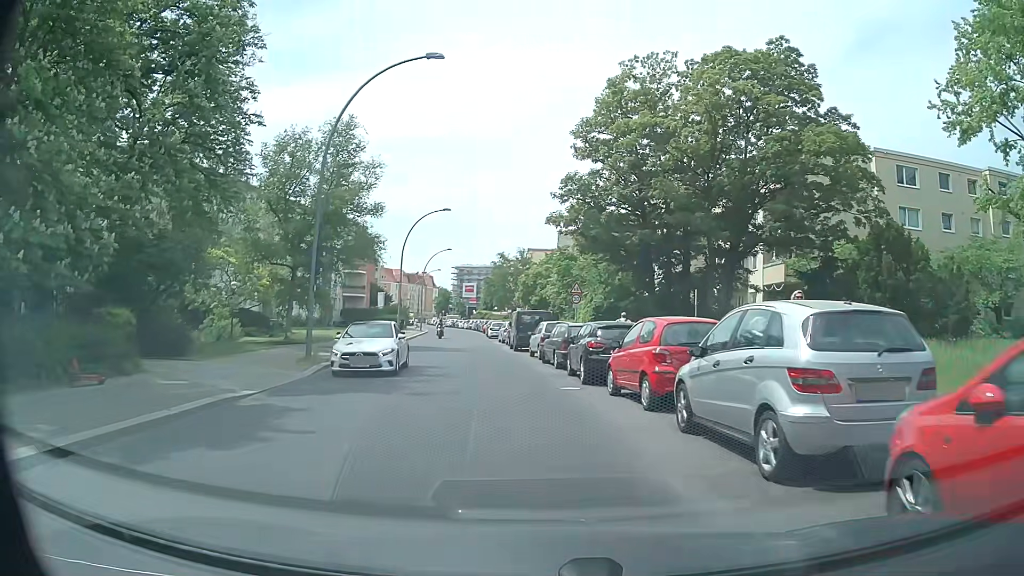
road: residential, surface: asphalt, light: Day
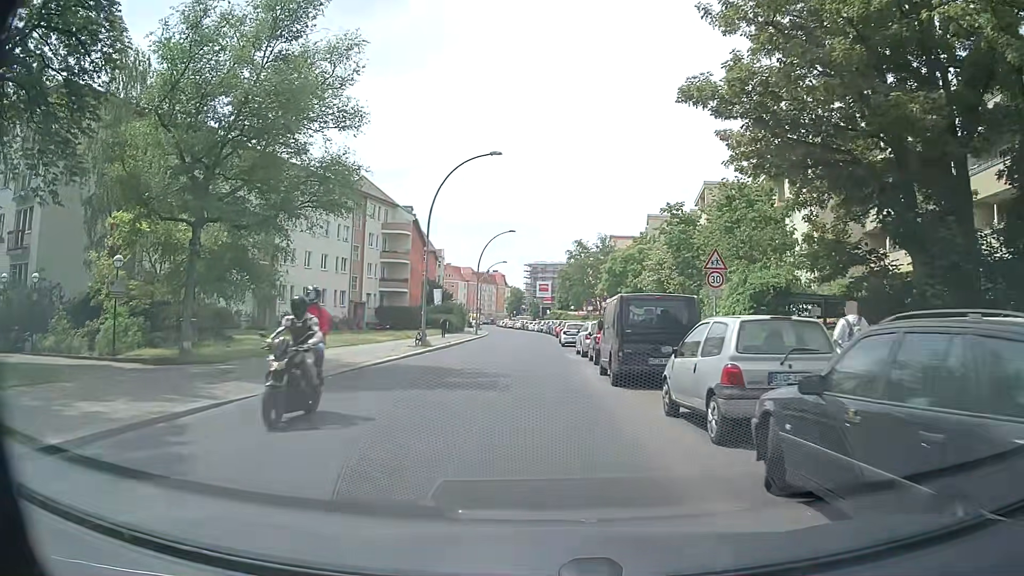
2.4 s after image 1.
(-1.0, +17.9) m; -7°
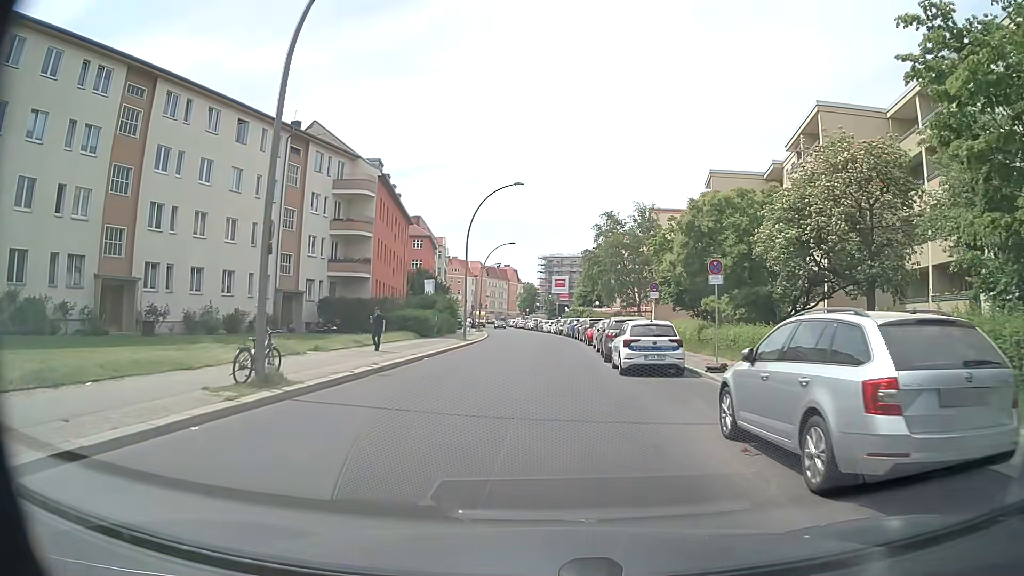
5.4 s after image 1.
(-0.3, +22.3) m; -2°
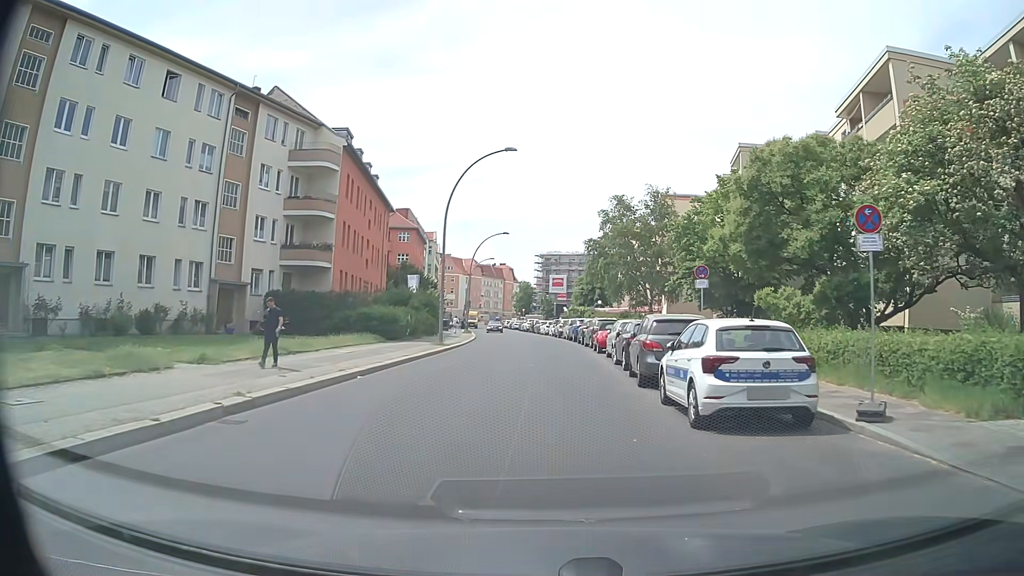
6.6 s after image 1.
(+0.1, +8.9) m; +1°
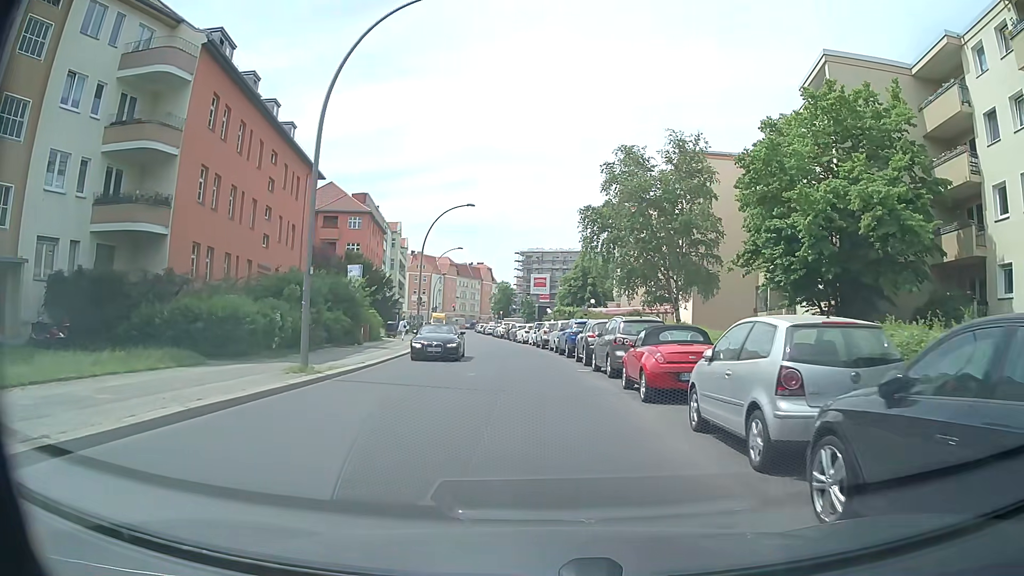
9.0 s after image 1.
(+0.1, +17.8) m; +1°
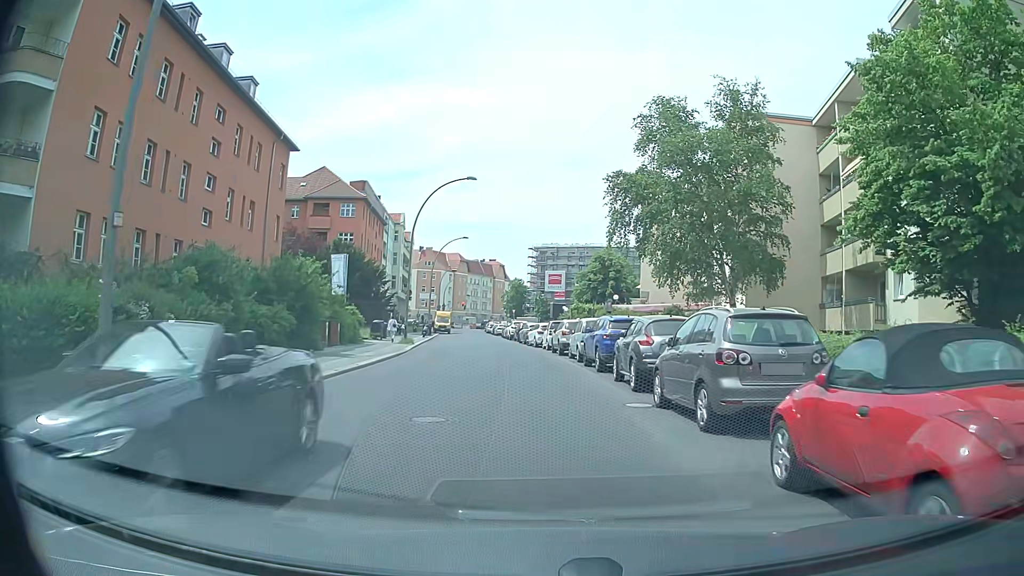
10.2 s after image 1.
(0.0, +9.0) m; -1°
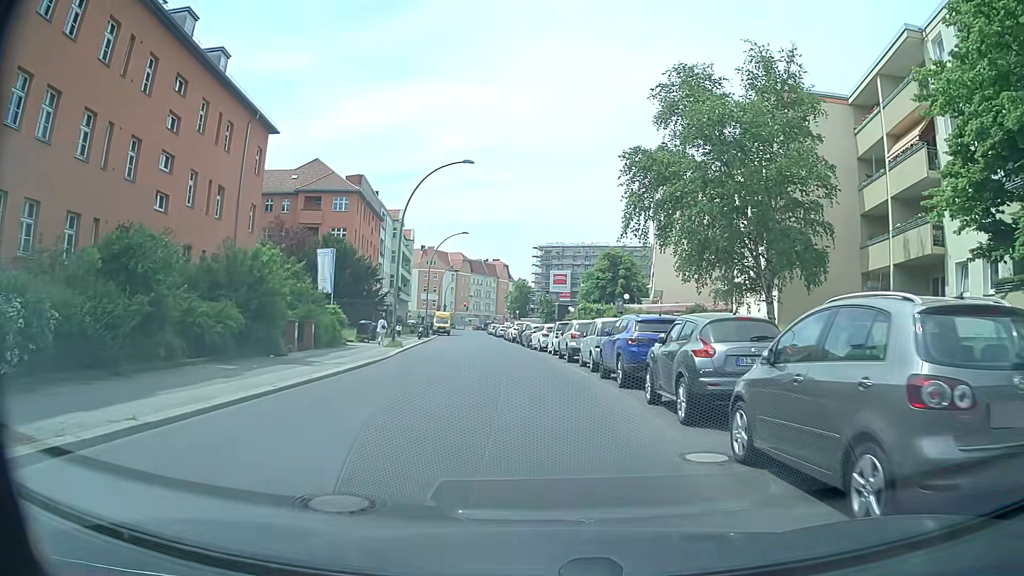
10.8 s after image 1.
(0.0, +4.5) m; +1°
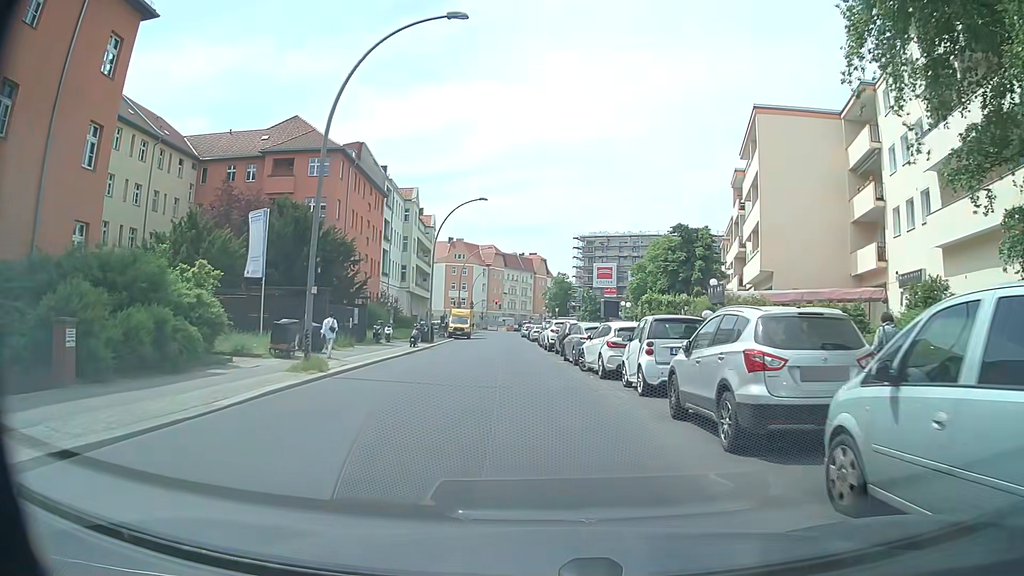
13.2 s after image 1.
(-1.2, +18.0) m; -5°
(0, +10) (-1, +20) (-2, +30) (-2, +40) (-3, +50) (-4, +60) (-4, +70) (-5, +80) (-6, +90) (-6, +100) m
